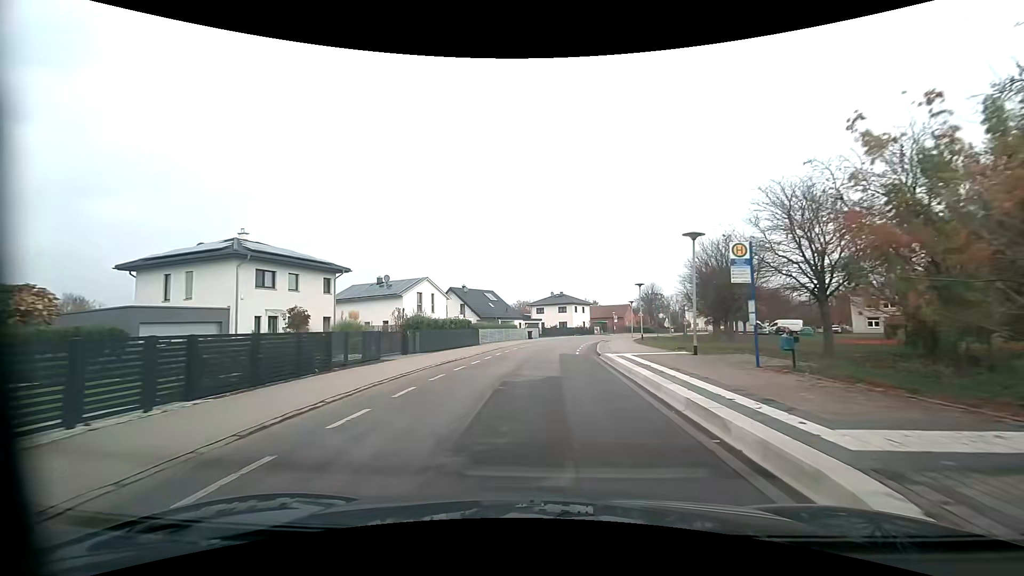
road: residential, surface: asphalt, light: Day
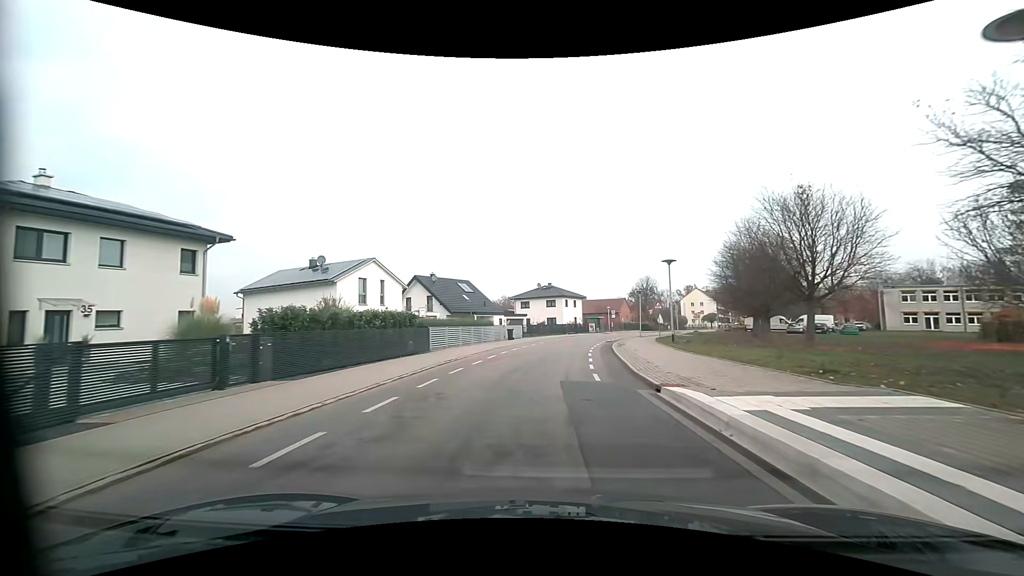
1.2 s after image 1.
(+0.2, +14.0) m; +2°
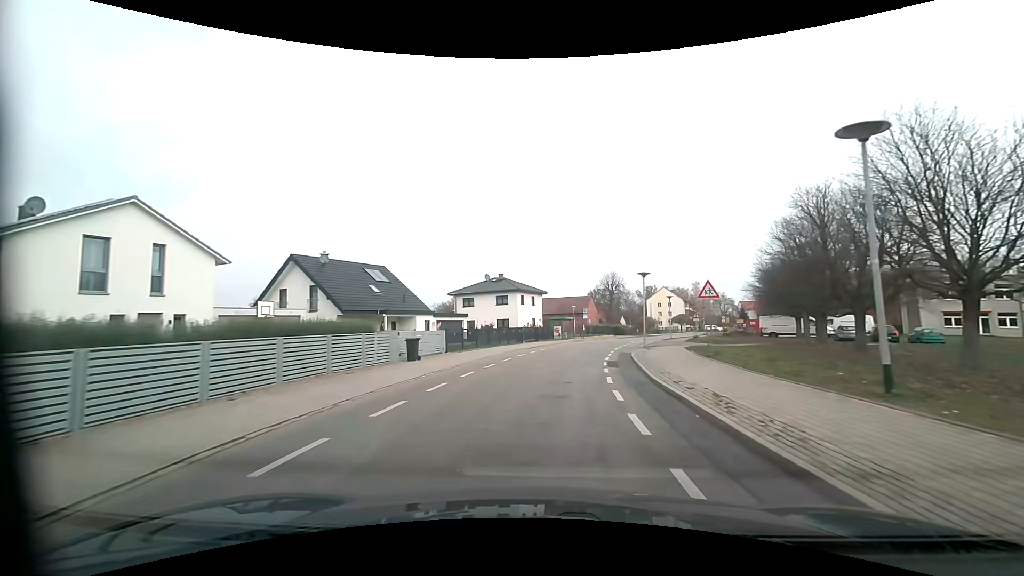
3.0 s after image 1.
(+0.8, +21.1) m; +5°
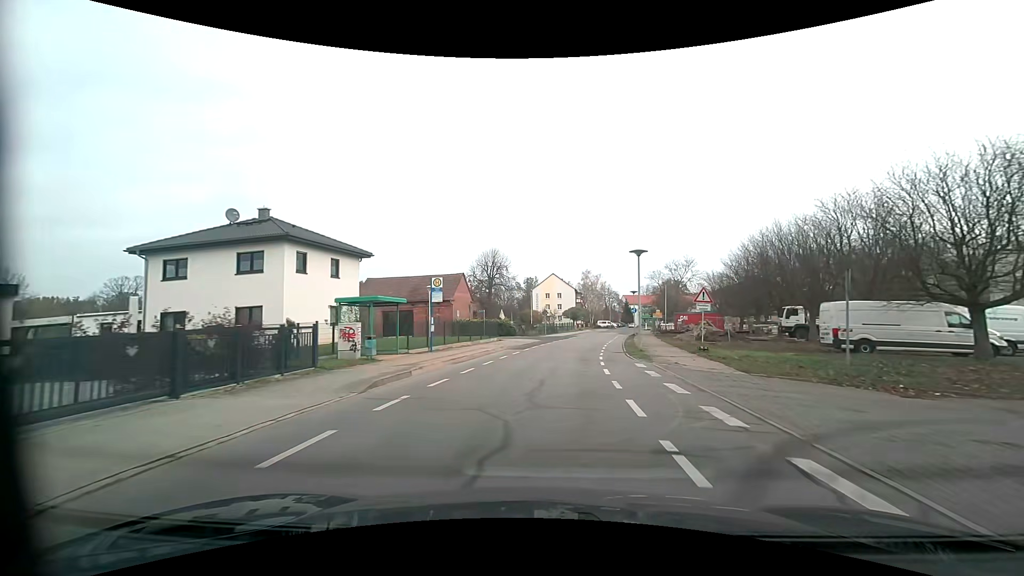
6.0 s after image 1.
(+4.0, +35.1) m; +14°
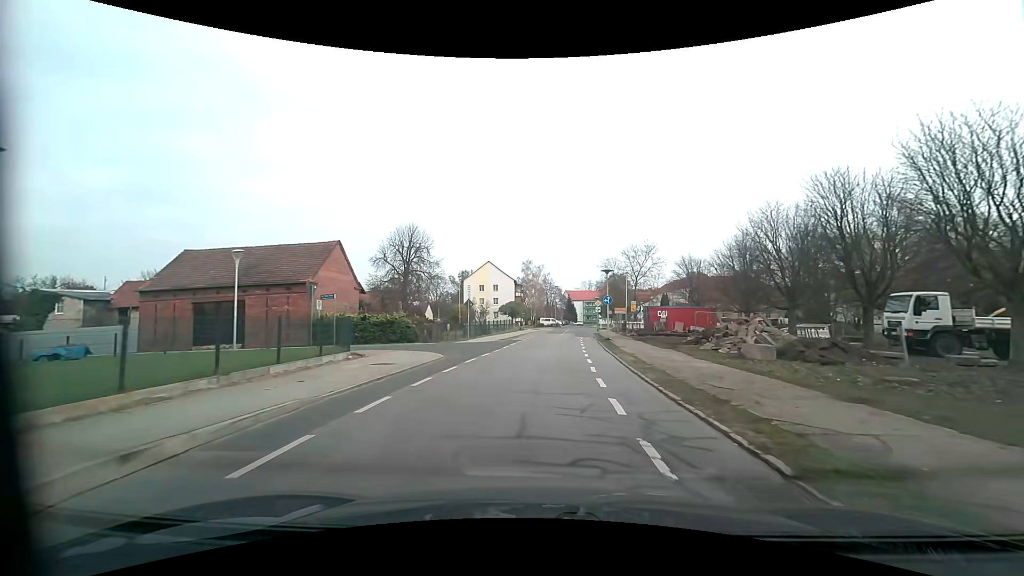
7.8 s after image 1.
(+1.4, +20.9) m; +8°
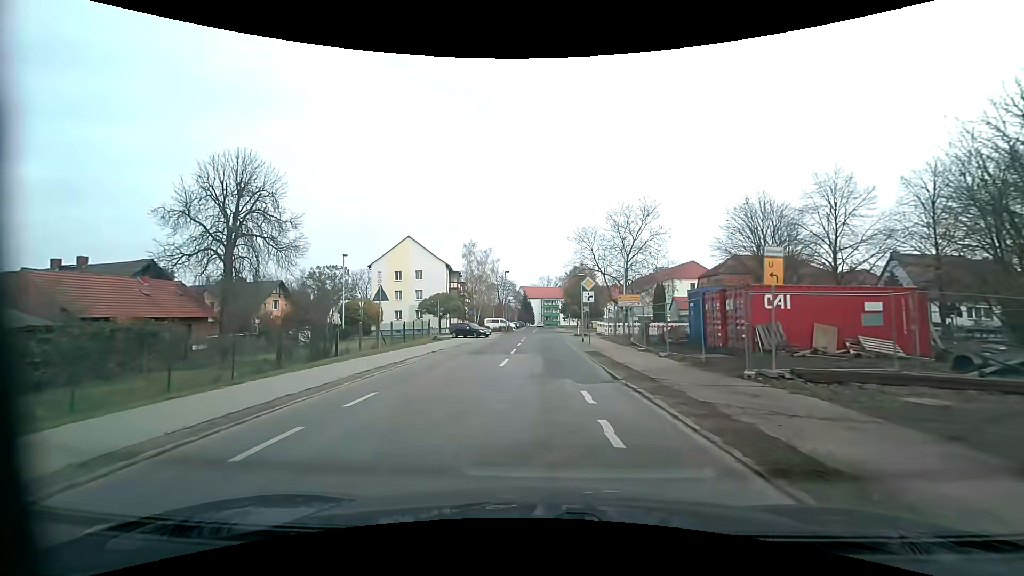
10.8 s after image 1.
(+1.6, +31.9) m; +5°
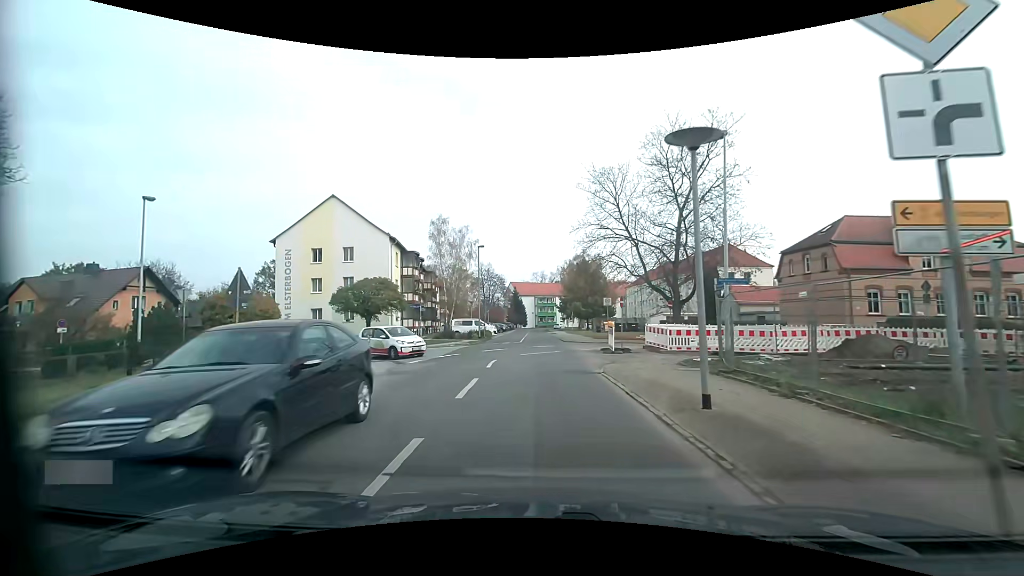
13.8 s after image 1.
(+0.3, +23.8) m; +1°
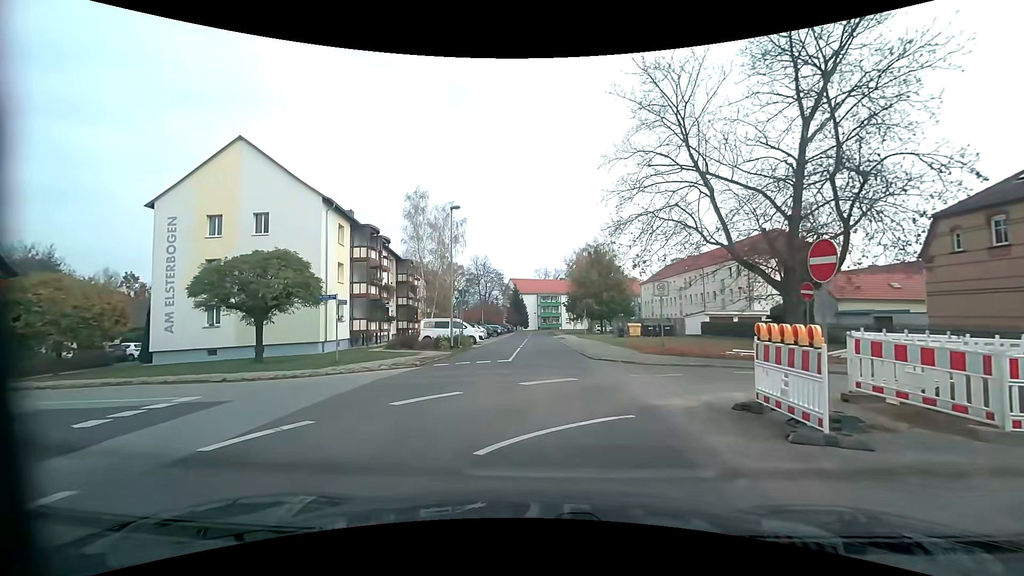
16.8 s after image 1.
(-0.2, +14.9) m; +1°
(0, +10) (-1, +20) (-1, +30) (-1, +40) (-2, +50) (-2, +60) (-3, +70) (-3, +80) (-4, +90) (-3, +100) m
